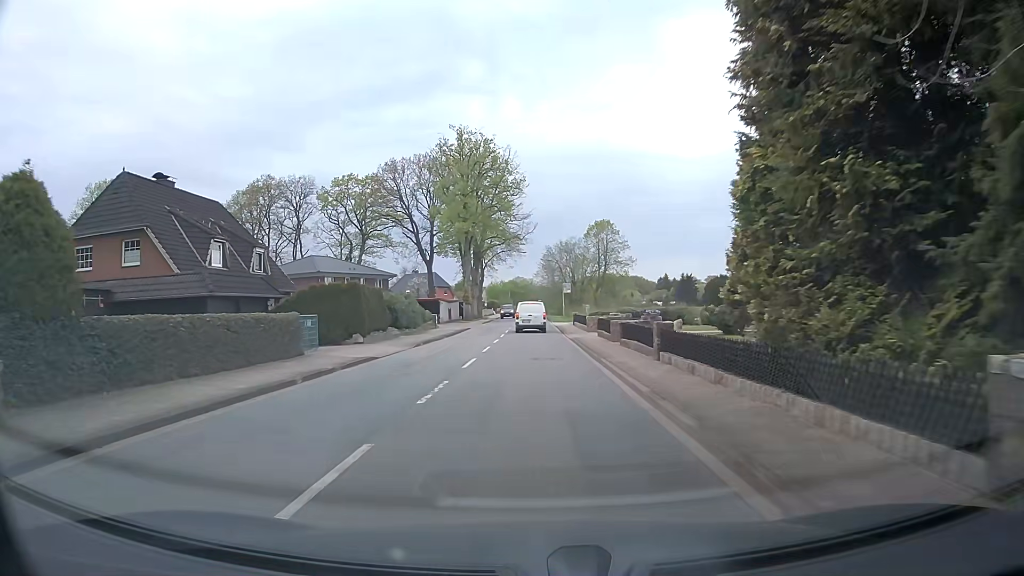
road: tertiary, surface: asphalt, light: Day
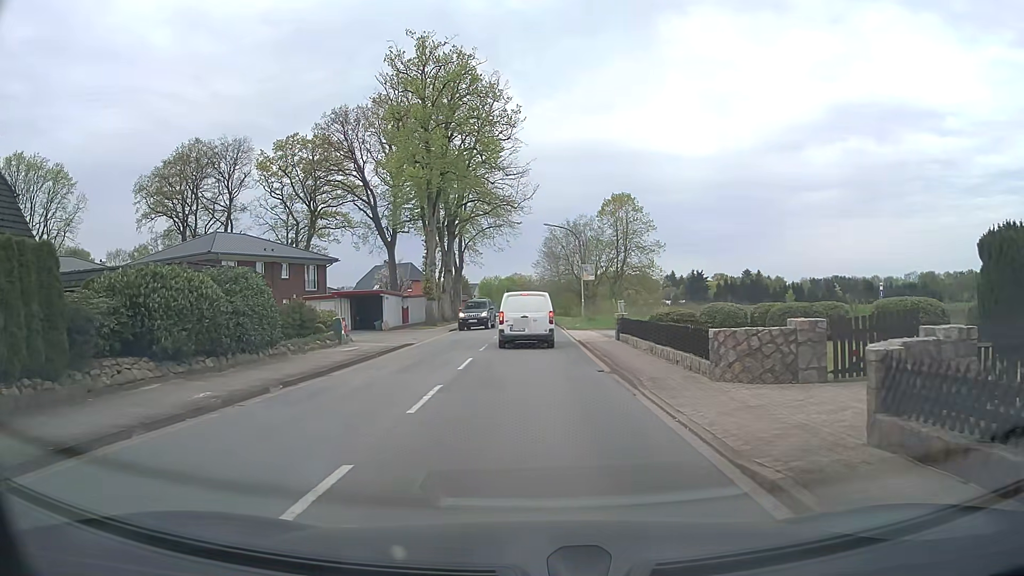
(-0.2, +24.9) m; 0°
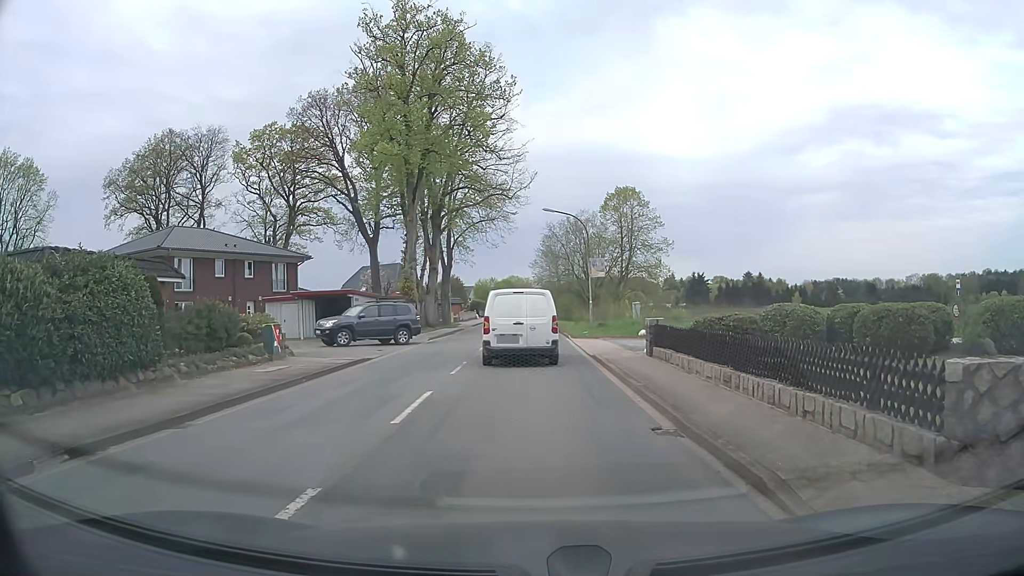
(0.0, +6.6) m; 0°
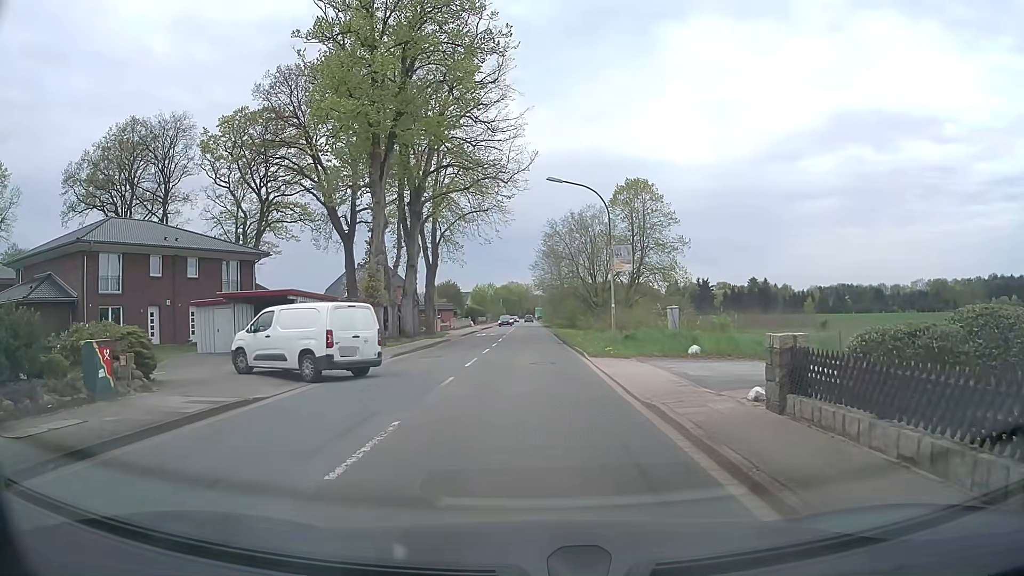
(-0.1, +8.9) m; 0°
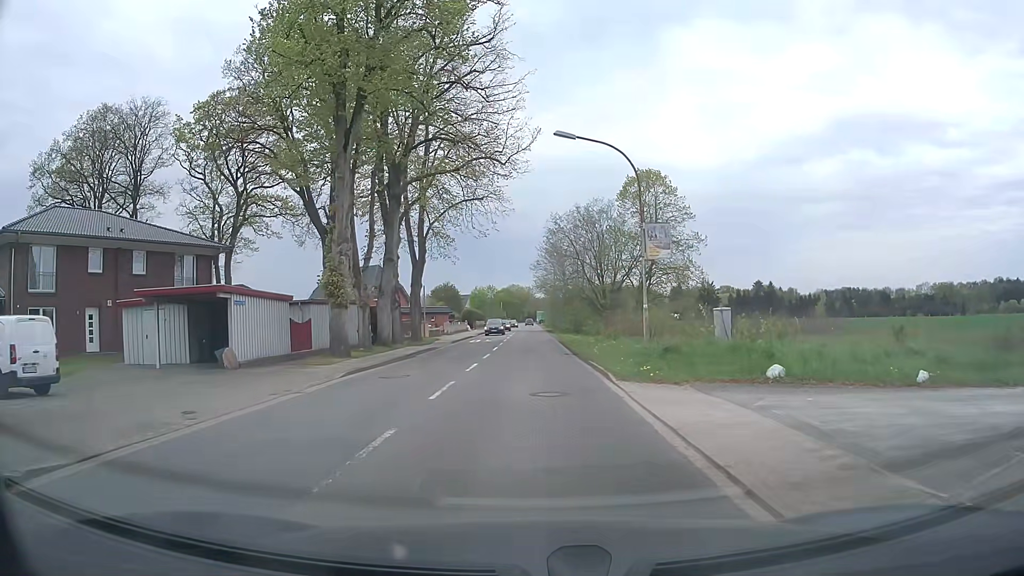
(0.0, +6.6) m; 0°
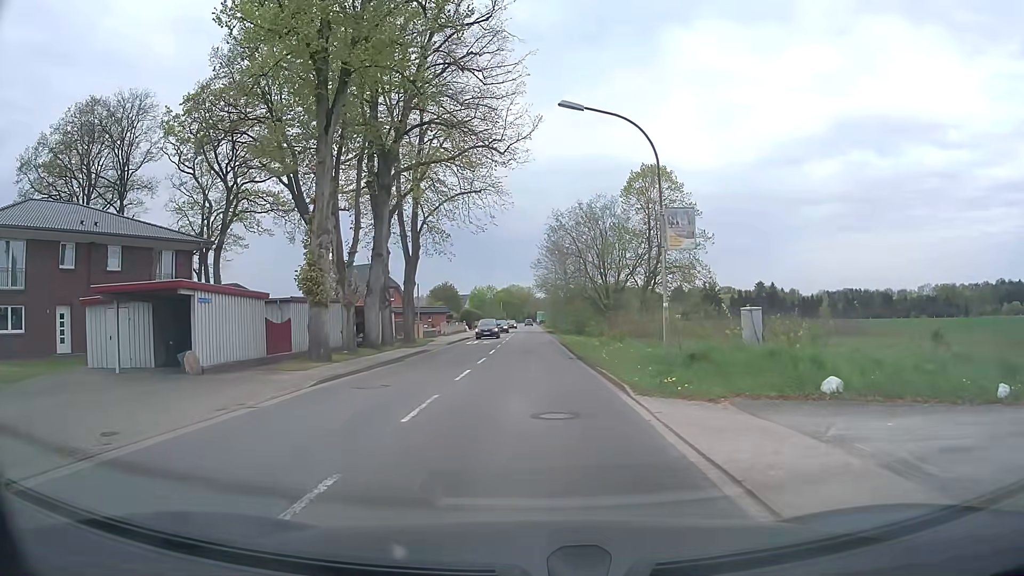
(0.0, +2.6) m; 0°
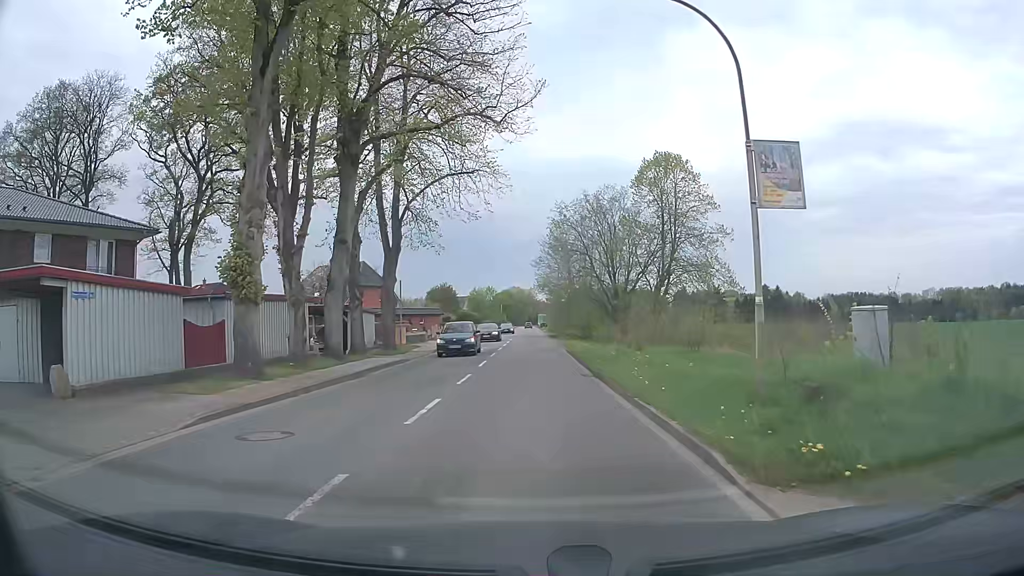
(0.0, +6.3) m; -1°
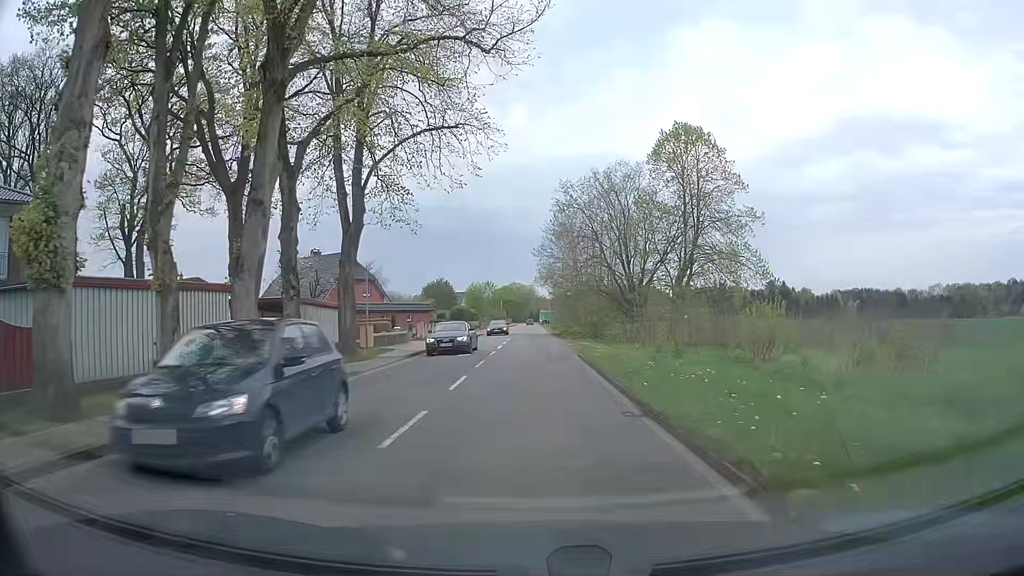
(0.0, +8.2) m; 0°
(0, +10) (0, +20) (0, +30) (0, +40) (0, +50) (0, +60) (0, +70) (0, +80) (0, +90) (0, +100) m
